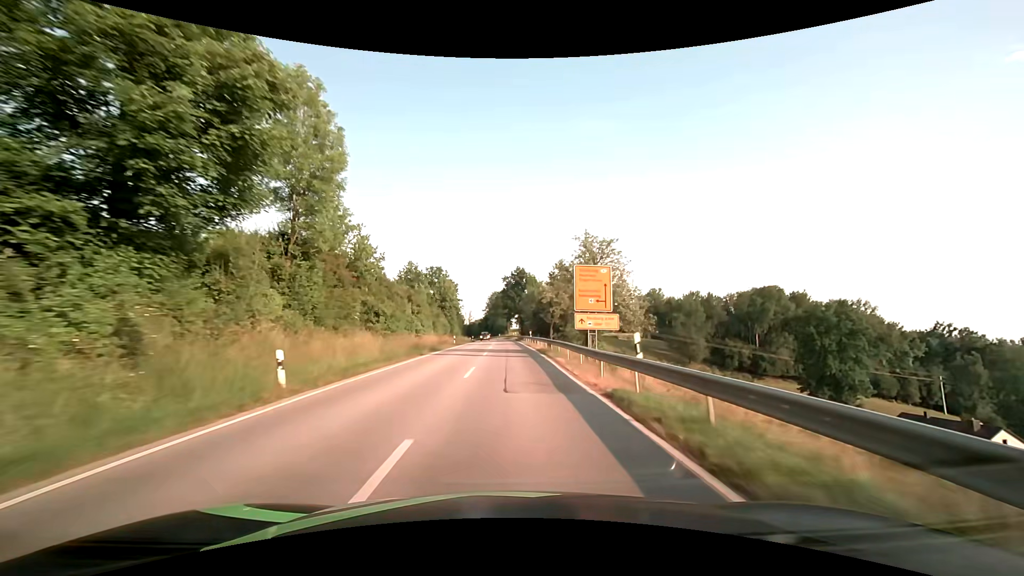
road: secondary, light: Day
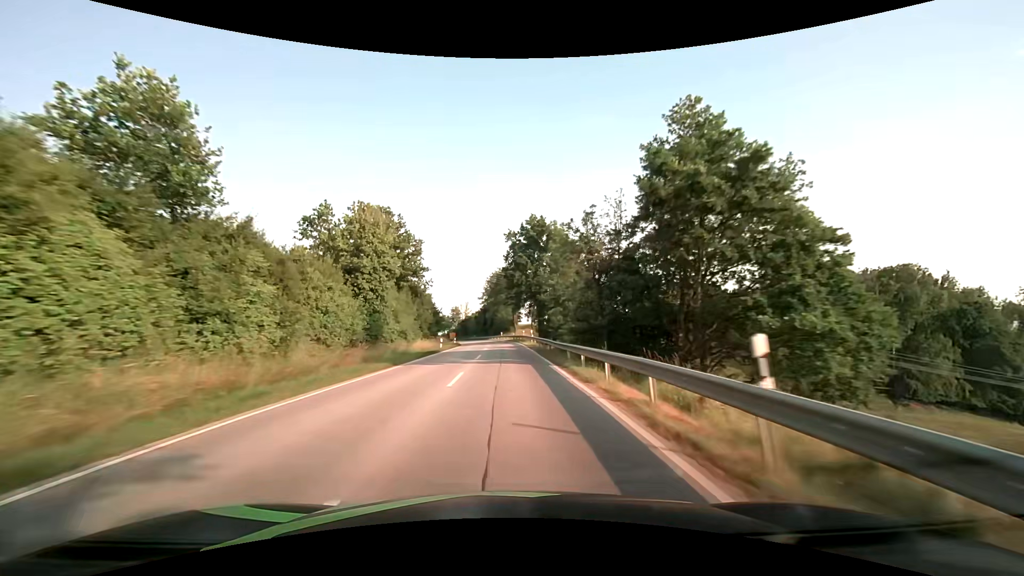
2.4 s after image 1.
(+0.1, +50.0) m; 0°
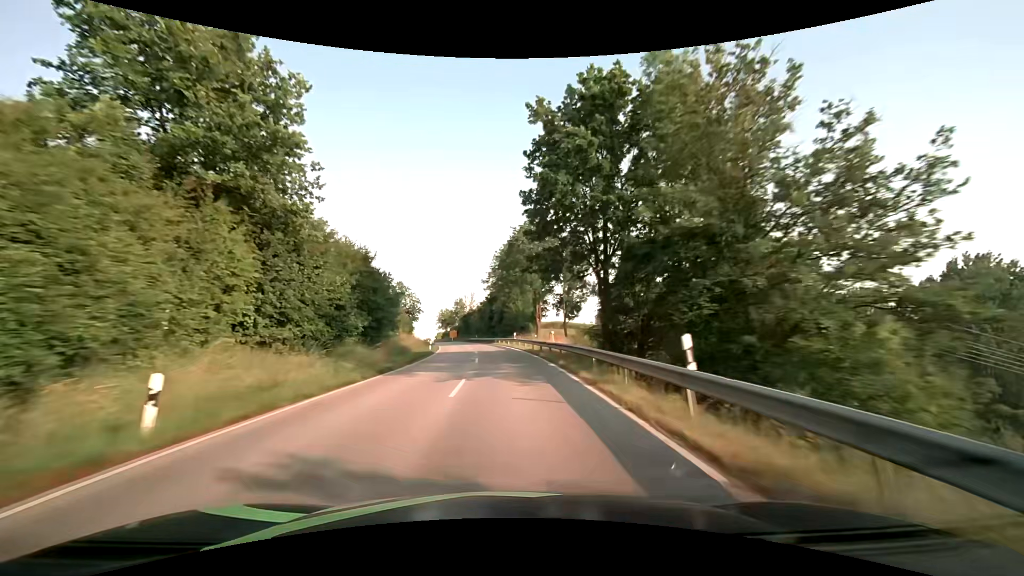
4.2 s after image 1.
(-0.6, +37.5) m; -2°
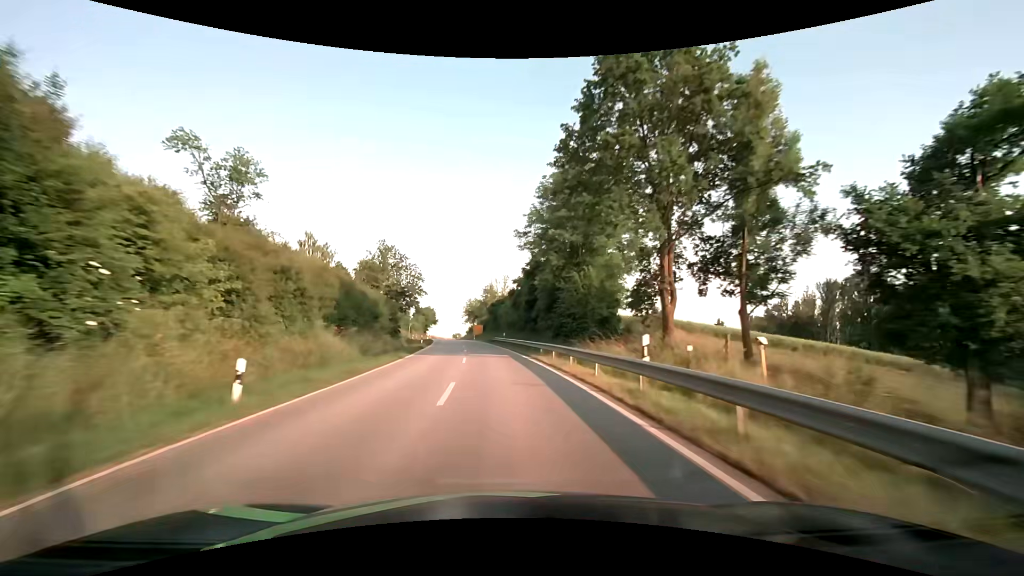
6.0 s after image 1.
(-1.3, +37.6) m; -4°
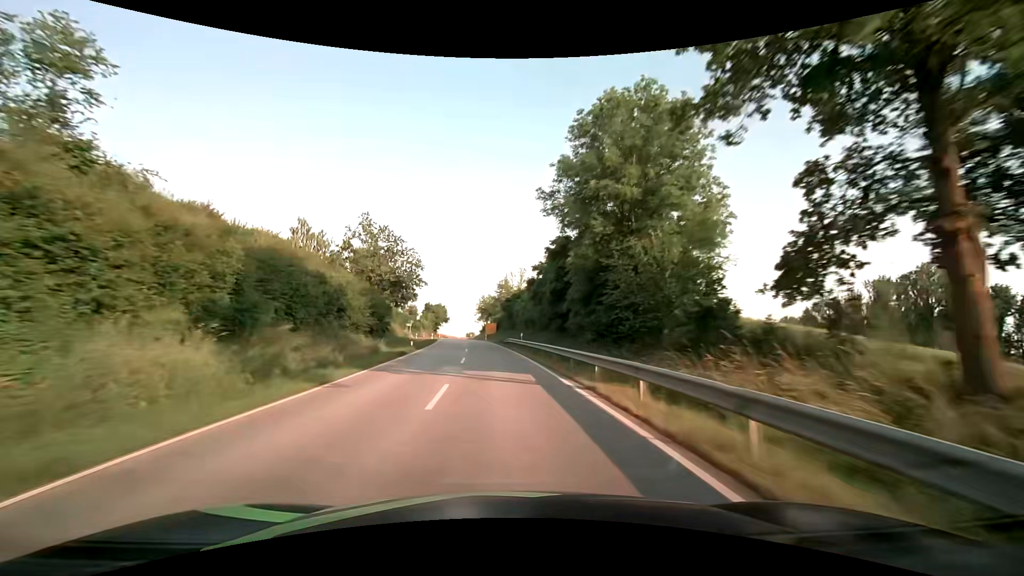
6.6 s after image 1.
(-0.2, +12.6) m; -2°
(0, +10) (0, +20) (-1, +30) (-2, +40) (-3, +50) (-4, +60) (-5, +70) (-6, +80) (-7, +90) (-8, +100) m
